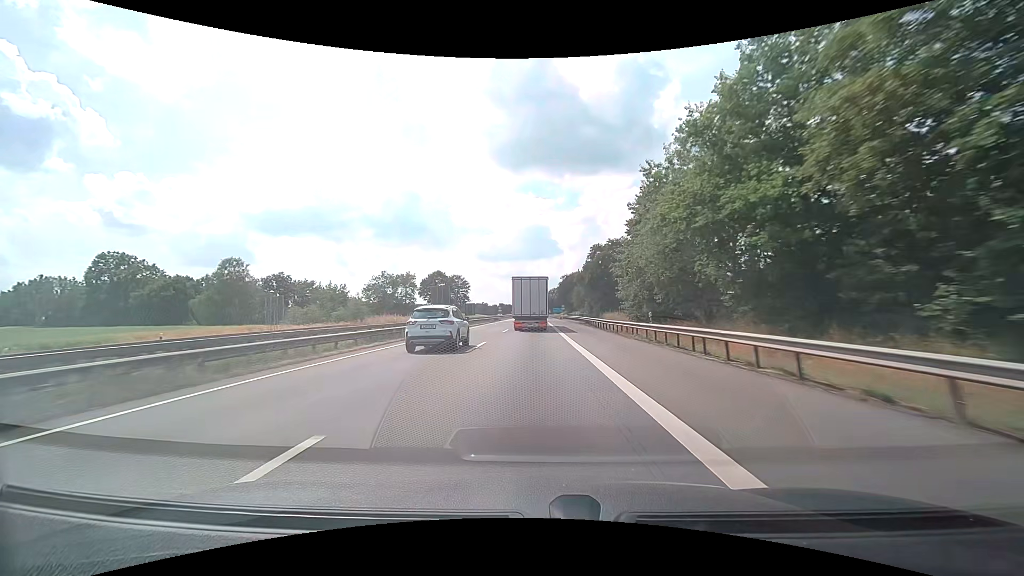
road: motorway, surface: asphalt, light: Day
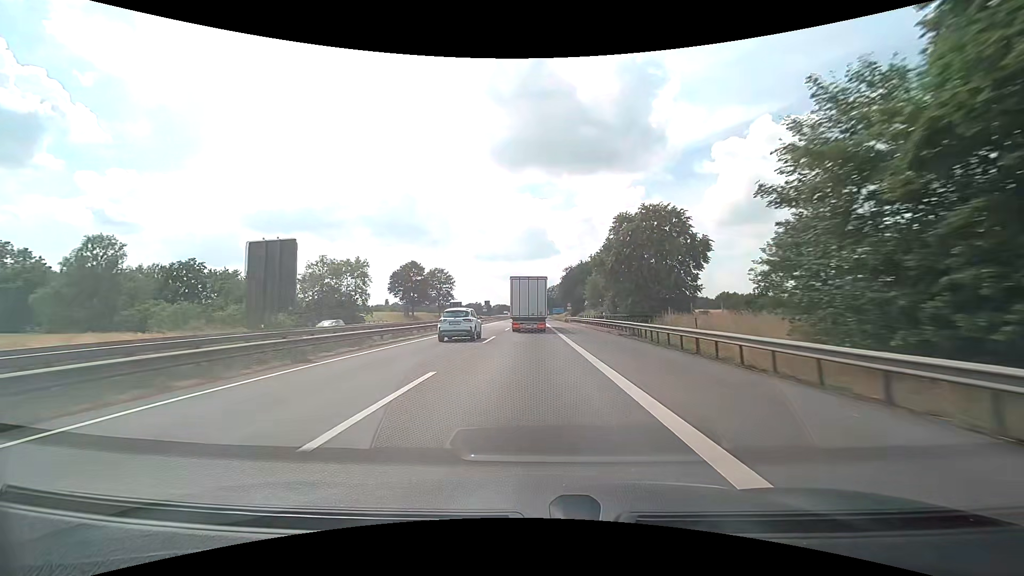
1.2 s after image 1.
(0.0, +30.2) m; 0°
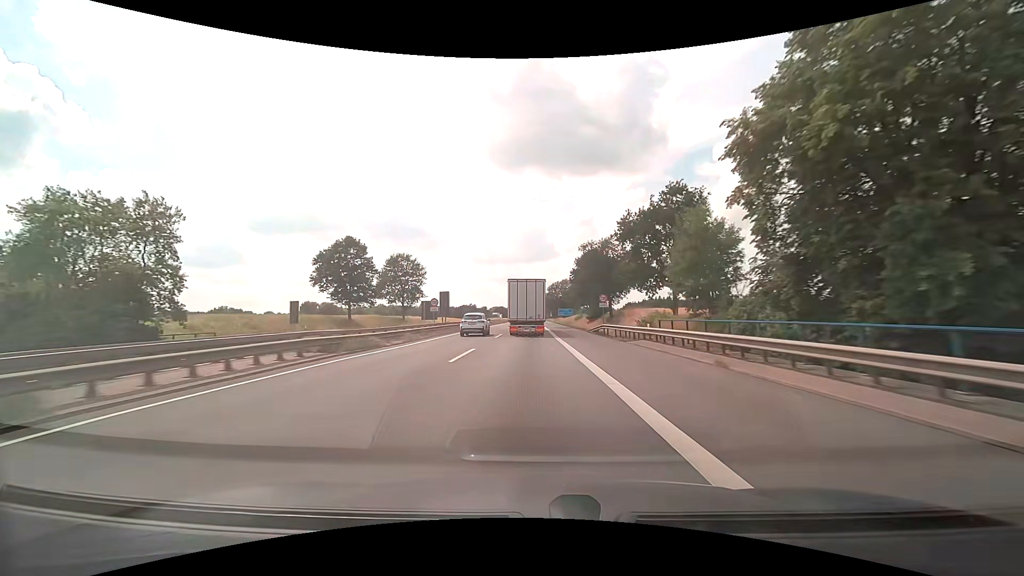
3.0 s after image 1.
(+0.3, +44.8) m; 0°
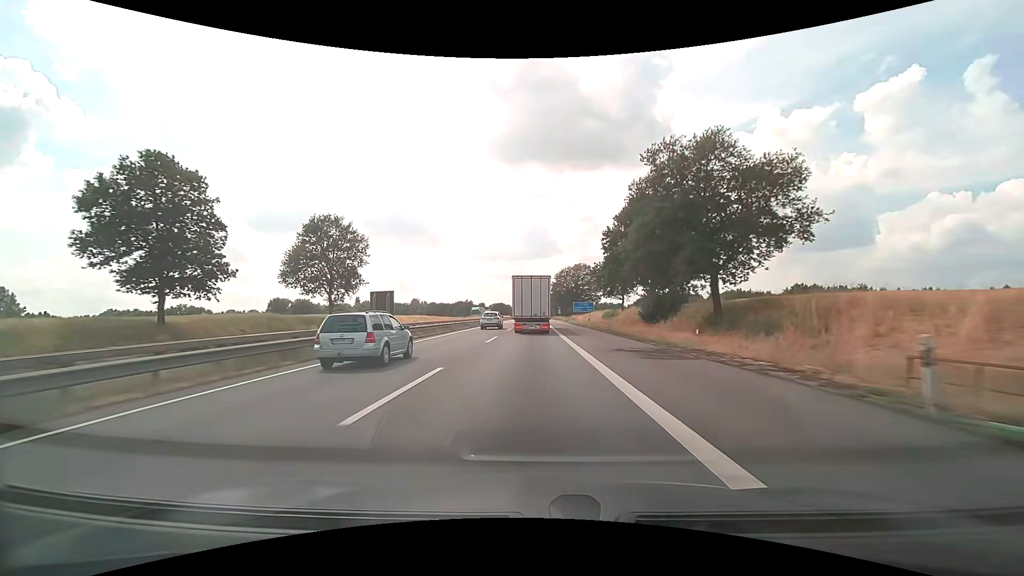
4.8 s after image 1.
(-0.1, +44.8) m; 0°
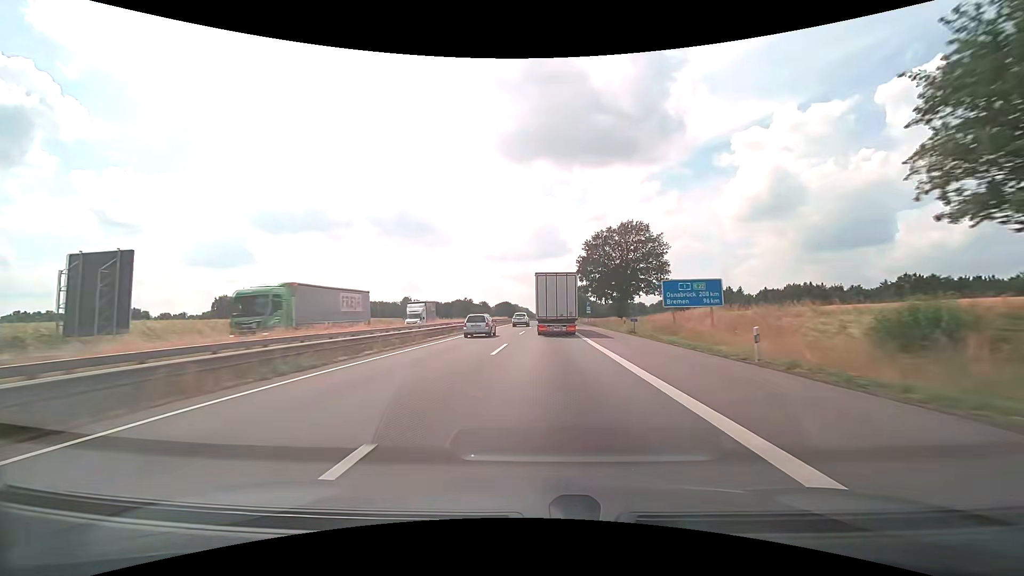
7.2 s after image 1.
(-0.4, +61.8) m; -1°
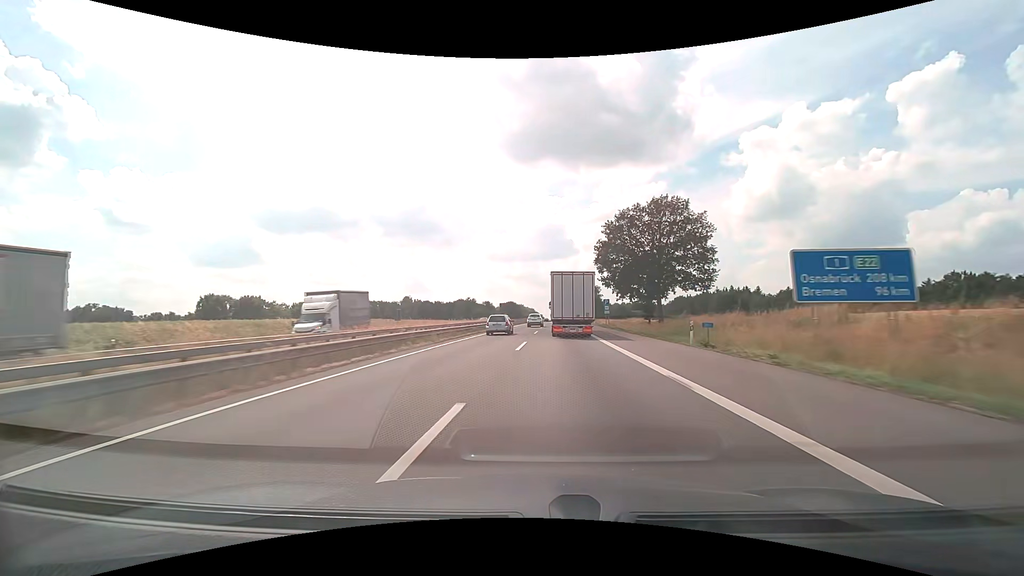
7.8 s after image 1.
(-0.1, +15.9) m; -1°
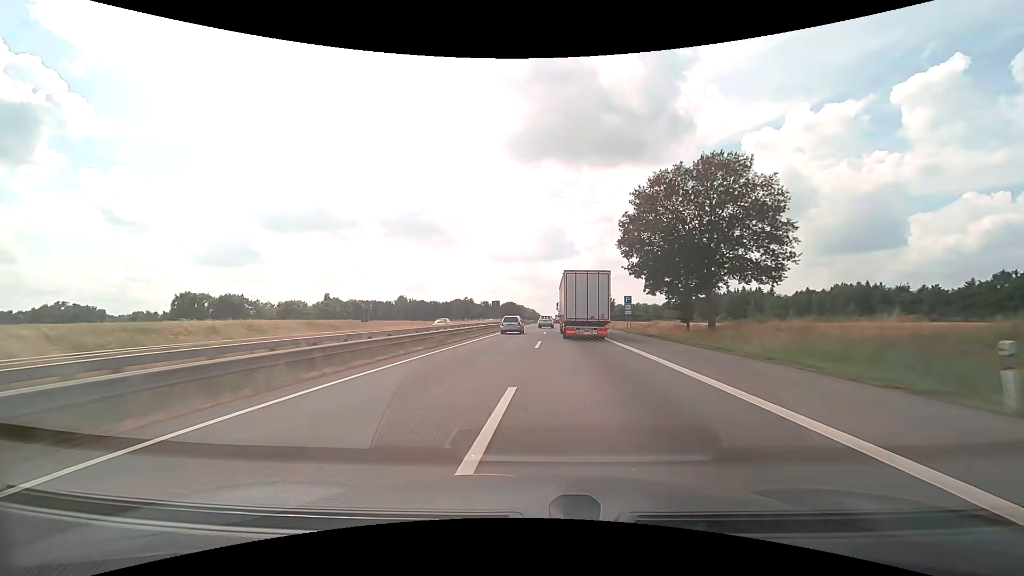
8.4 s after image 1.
(0.0, +16.3) m; 0°
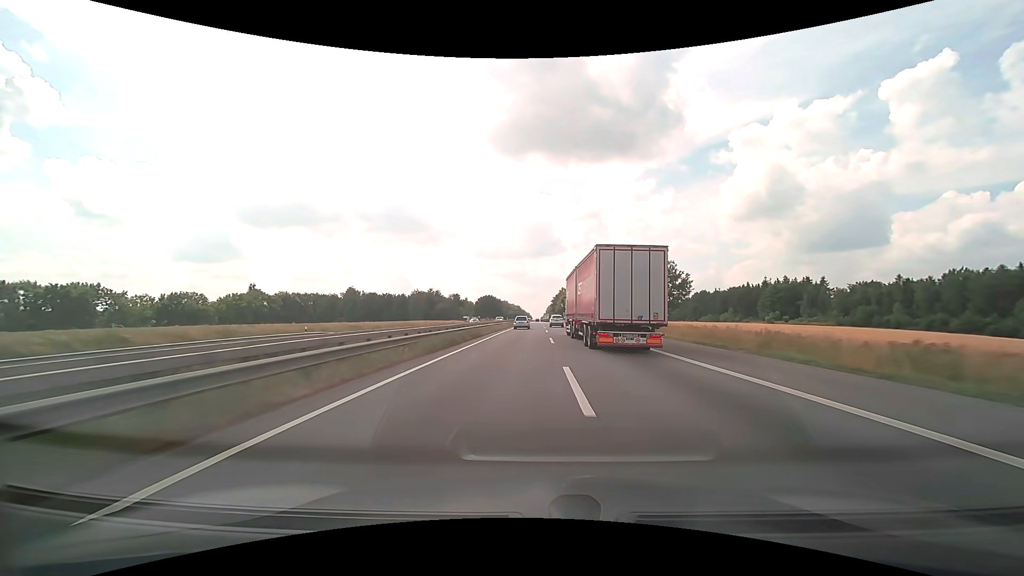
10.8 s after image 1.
(+1.2, +69.3) m; +2°
(0, +10) (0, +20) (0, +30) (0, +40) (0, +50) (0, +60) (-1, +70) (-1, +80) (-1, +90) (-1, +100) m
